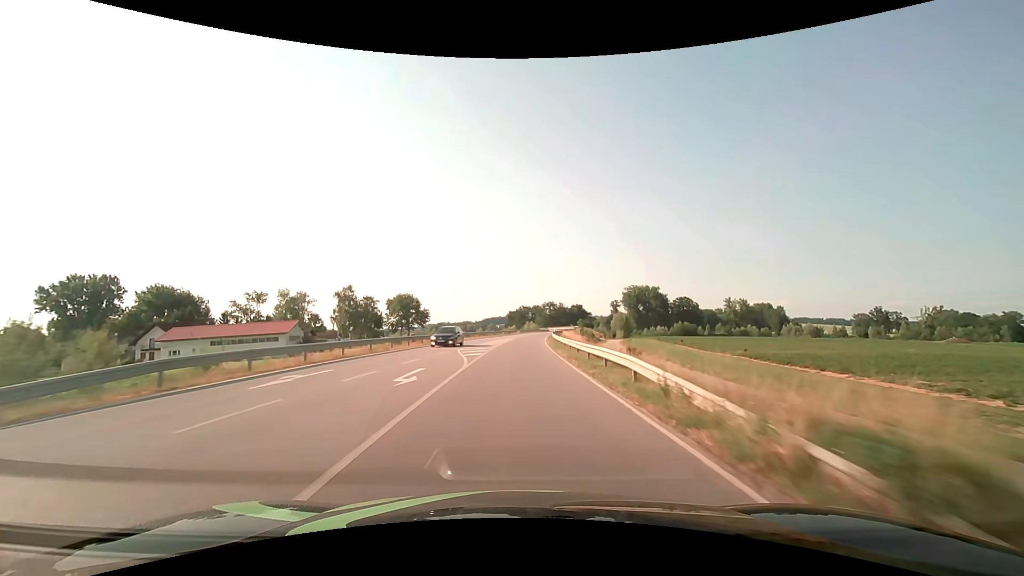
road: secondary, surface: asphalt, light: Day
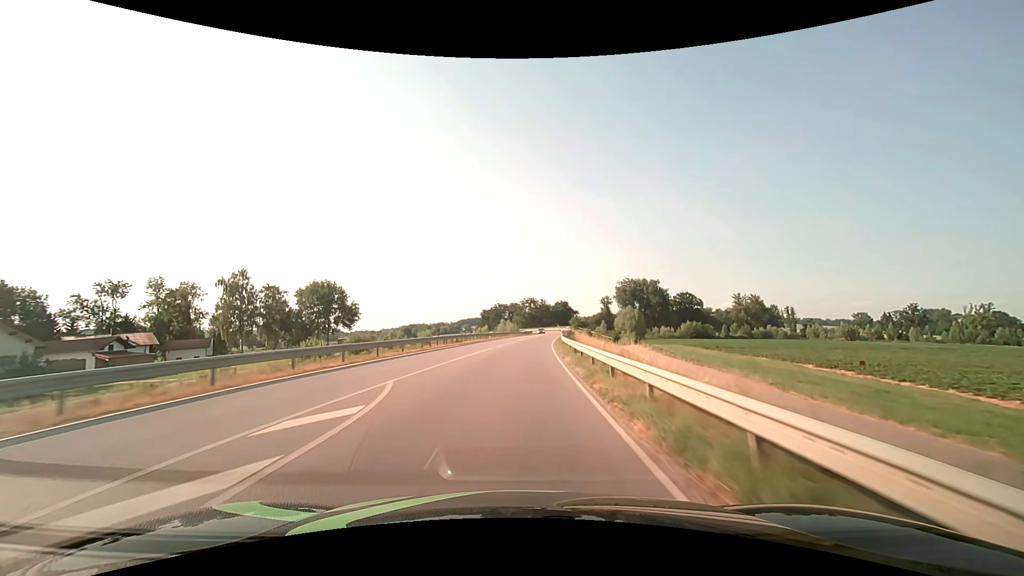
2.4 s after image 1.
(+1.5, +51.6) m; +3°
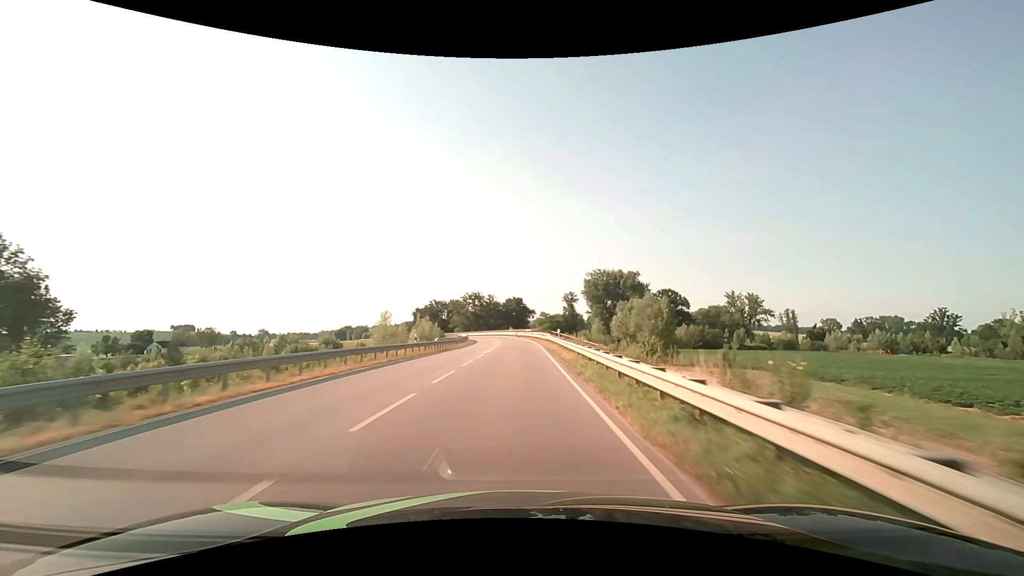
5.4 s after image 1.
(+3.5, +64.3) m; +6°
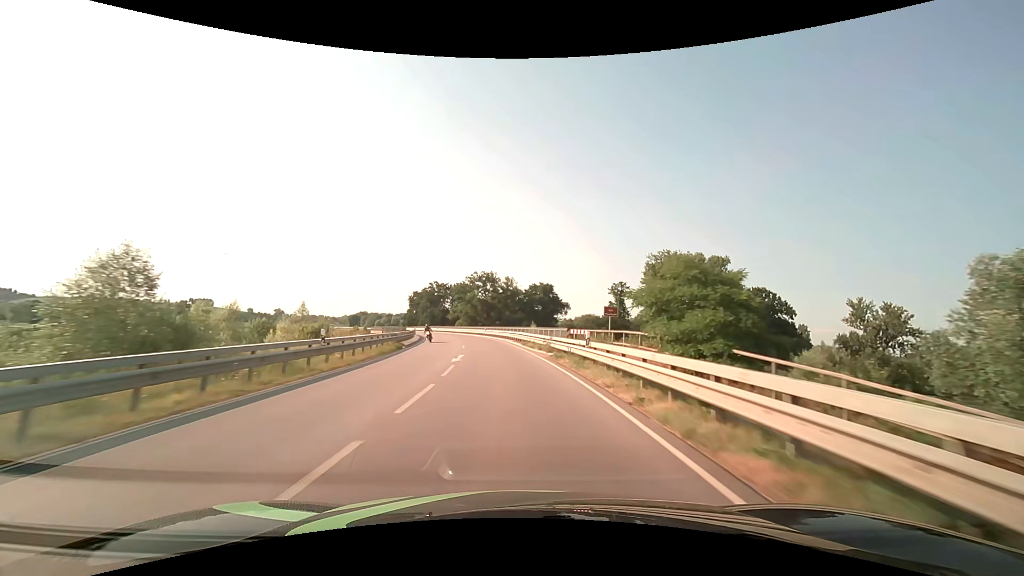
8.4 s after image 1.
(-0.4, +64.8) m; -2°
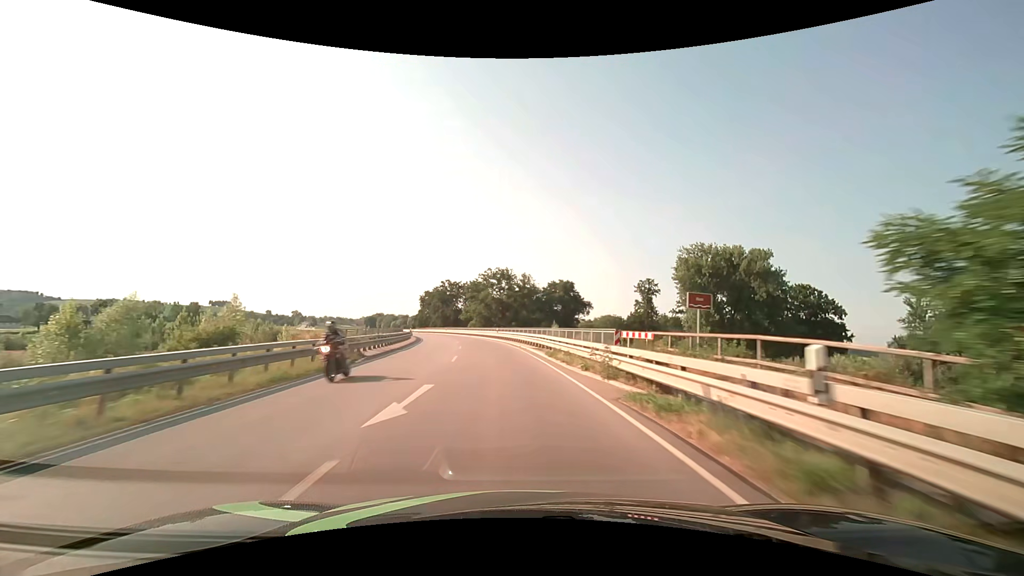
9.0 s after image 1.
(-0.2, +12.8) m; -2°
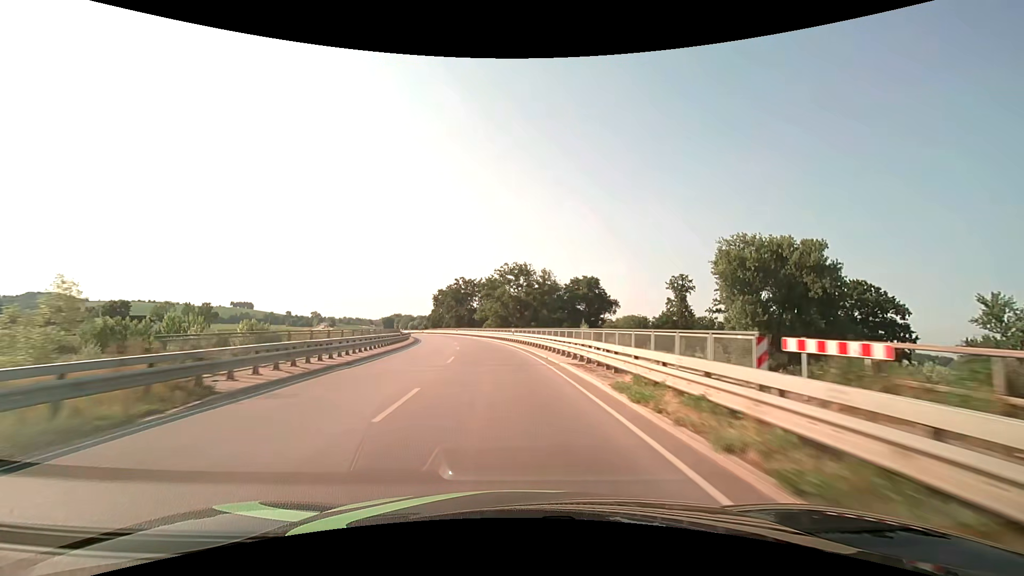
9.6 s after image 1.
(-0.2, +12.8) m; -2°
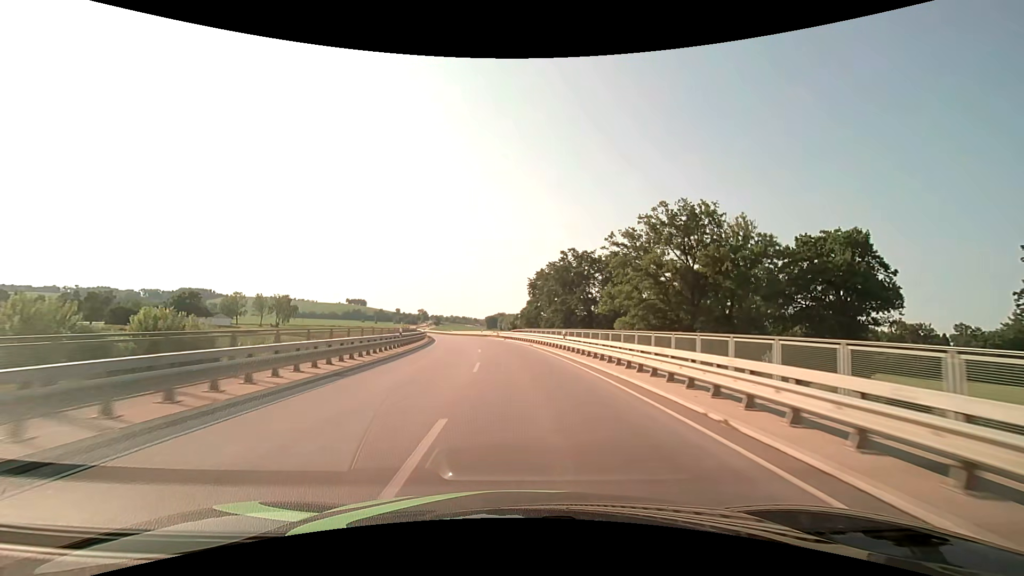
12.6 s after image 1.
(-7.7, +63.8) m; -12°
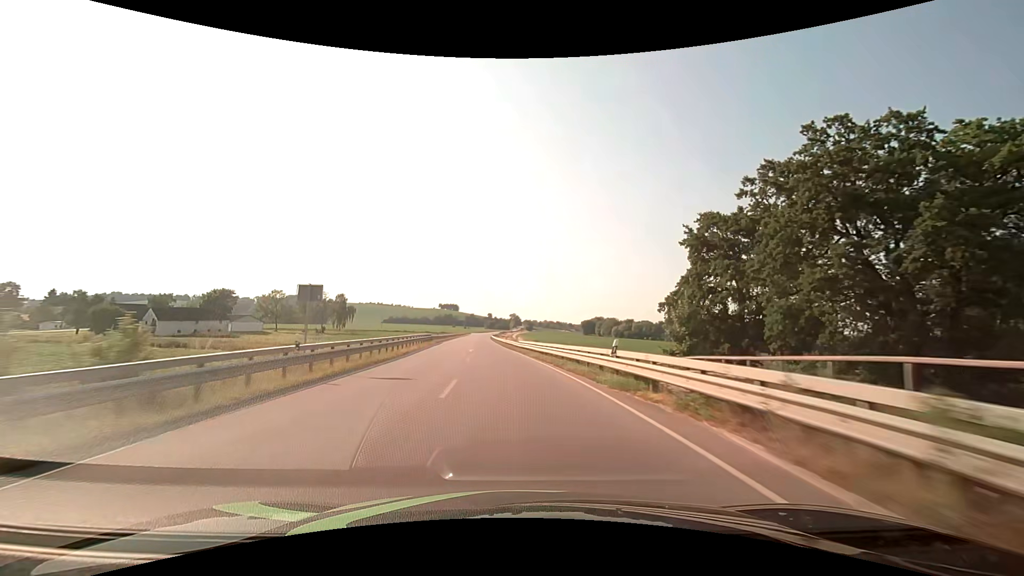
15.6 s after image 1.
(-5.6, +66.1) m; -11°
(0, +10) (-1, +20) (-1, +30) (-2, +40) (-3, +50) (-3, +60) (-4, +70) (-5, +80) (-6, +90) (-7, +100) m
